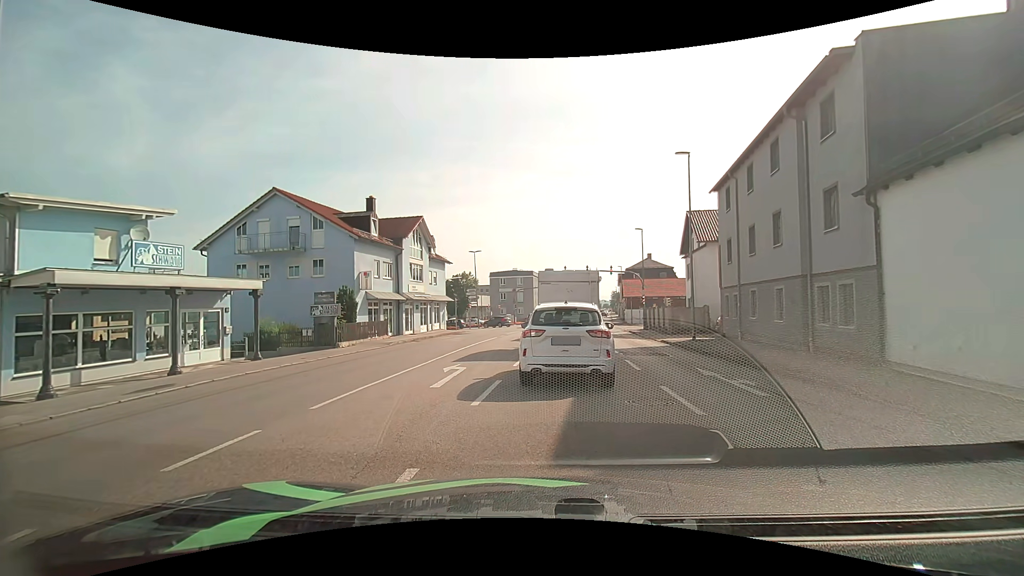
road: tertiary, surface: asphalt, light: Day
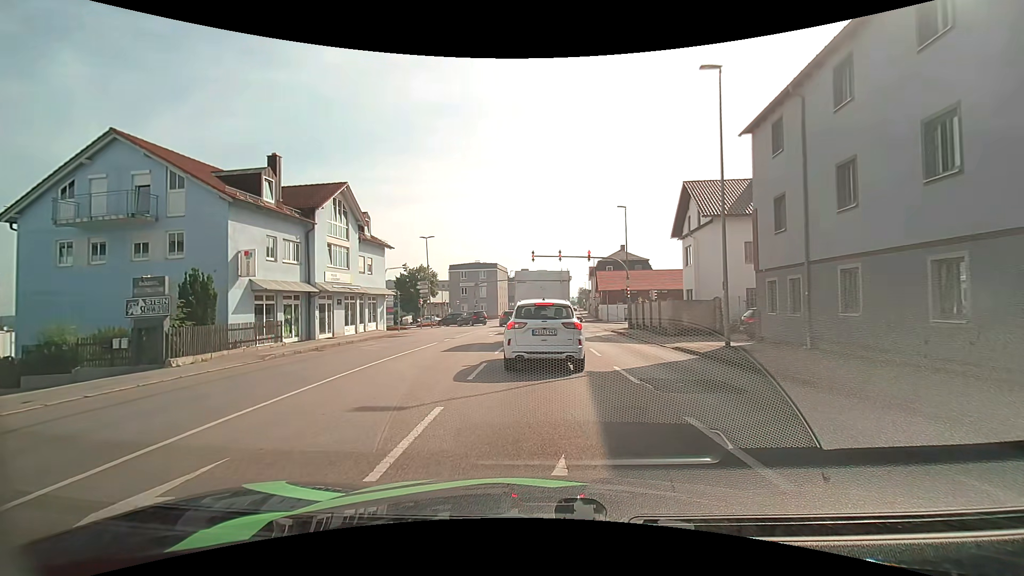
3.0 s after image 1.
(+0.5, +9.9) m; +5°
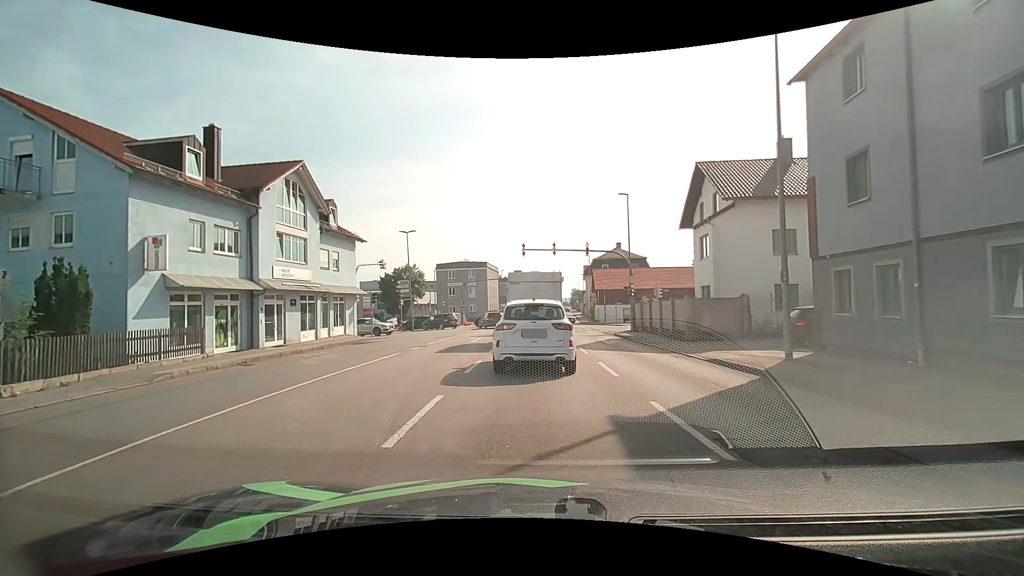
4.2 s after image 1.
(0.0, +4.9) m; 0°
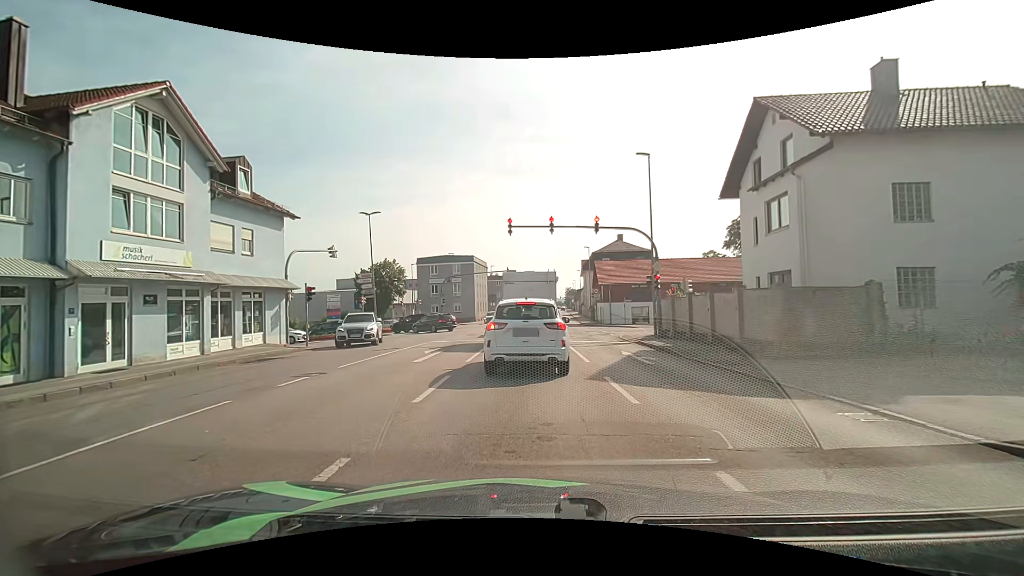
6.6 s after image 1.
(+0.1, +9.5) m; +2°
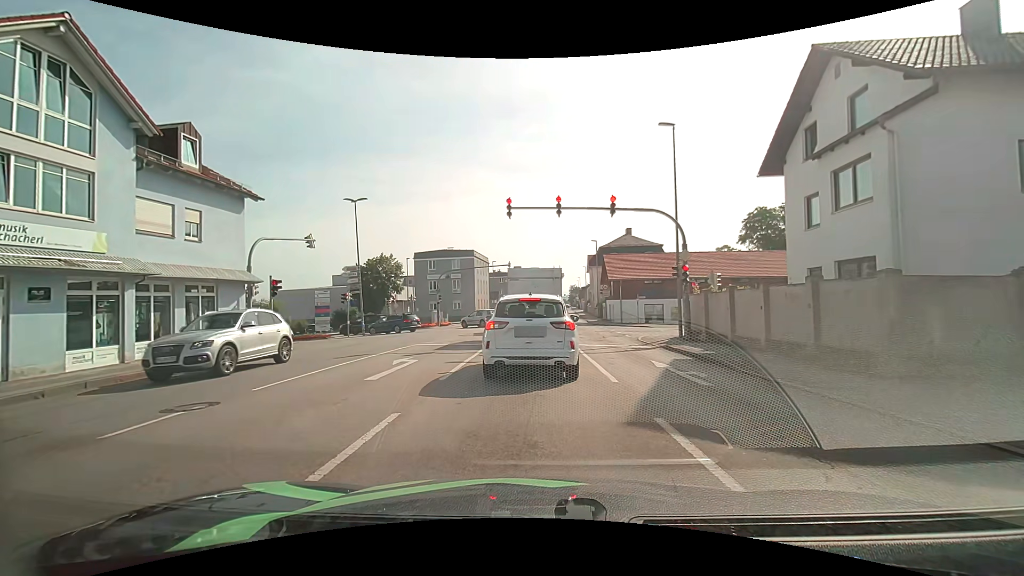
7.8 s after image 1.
(-0.1, +4.1) m; -2°
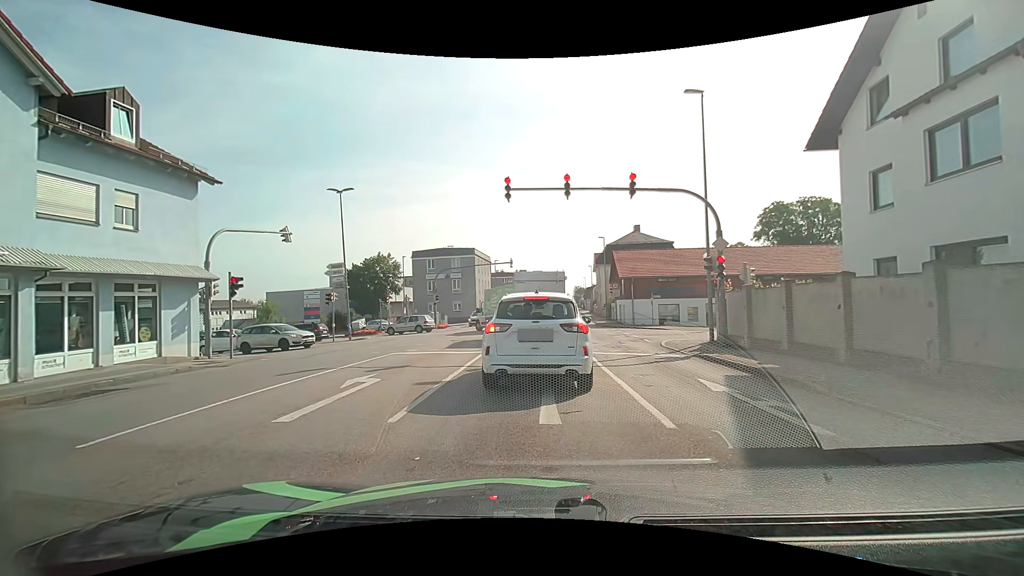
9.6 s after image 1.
(0.0, +3.5) m; 0°
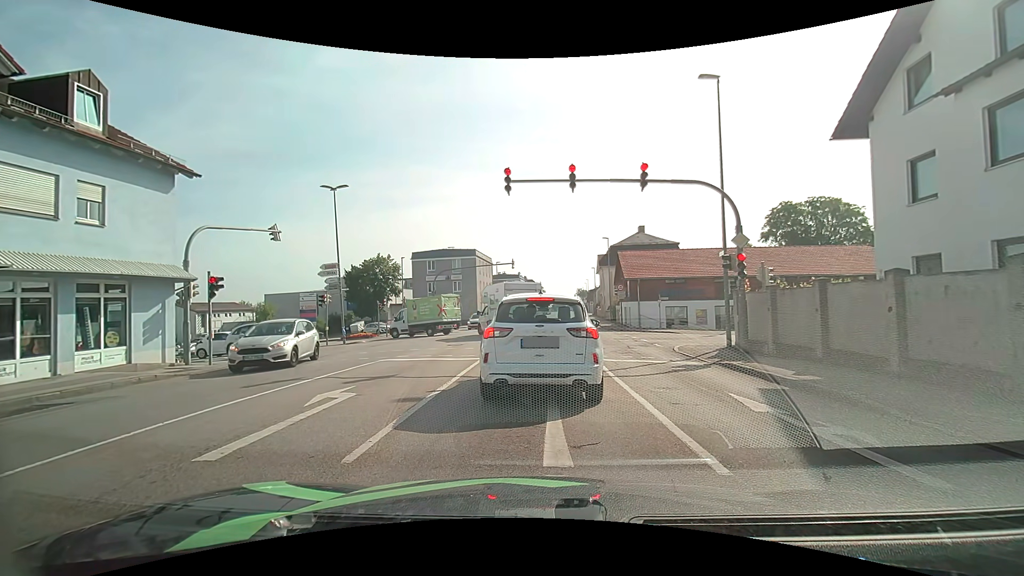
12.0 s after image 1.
(0.0, +1.5) m; 0°
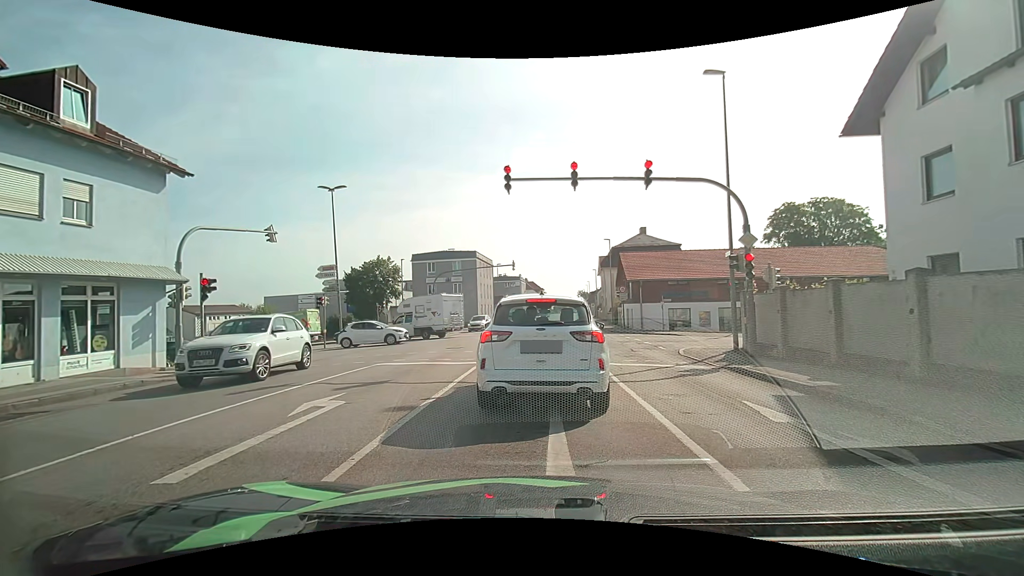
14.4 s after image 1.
(0.0, +0.6) m; 0°
